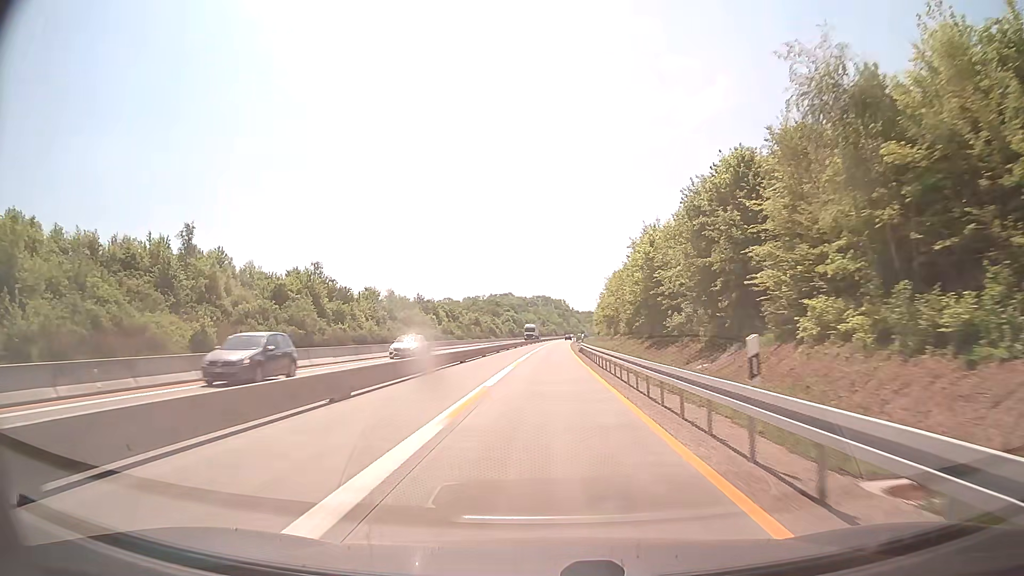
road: motorway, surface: concrete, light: Day
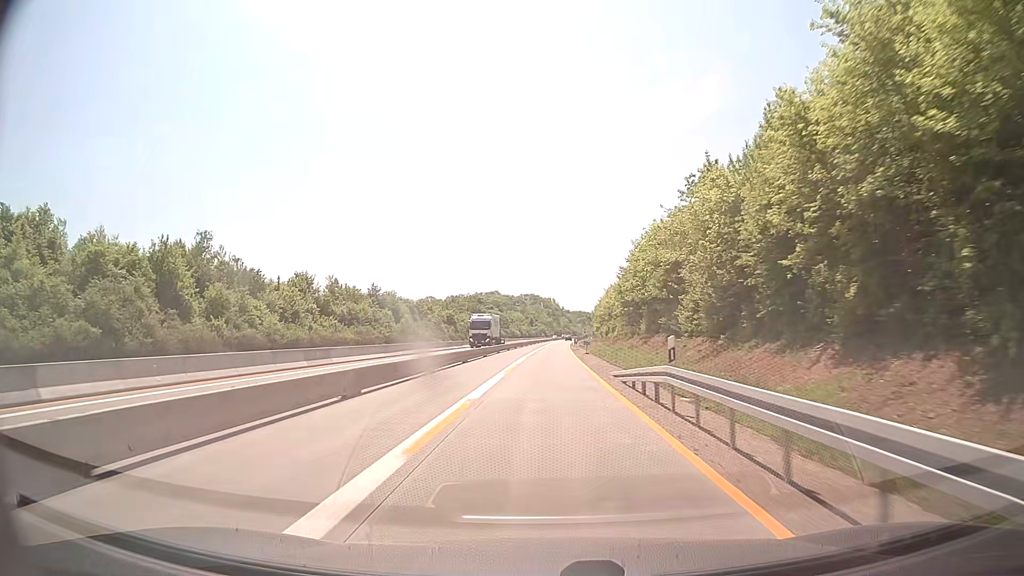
(+0.3, +39.2) m; +1°
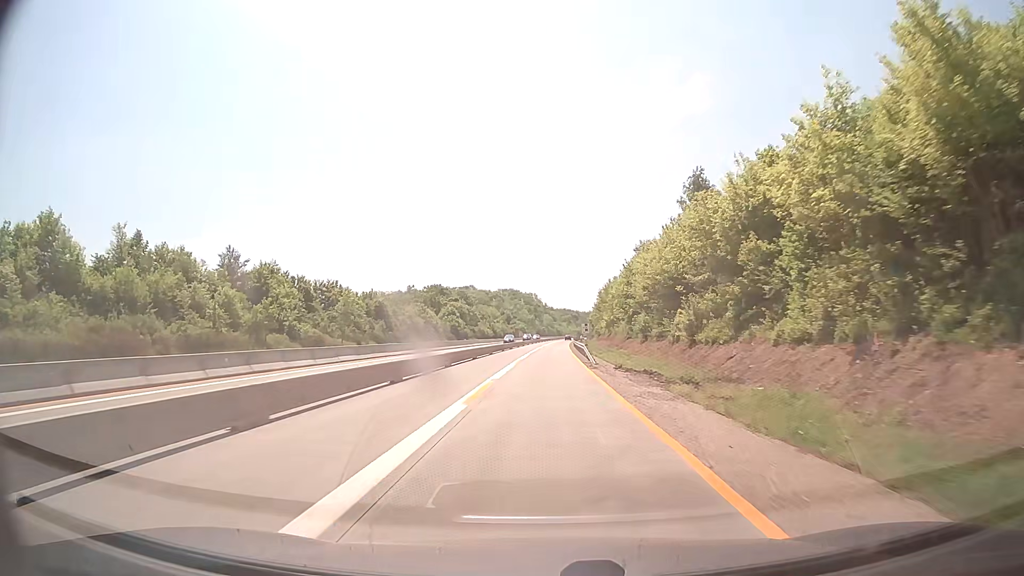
(+1.0, +65.3) m; +1°
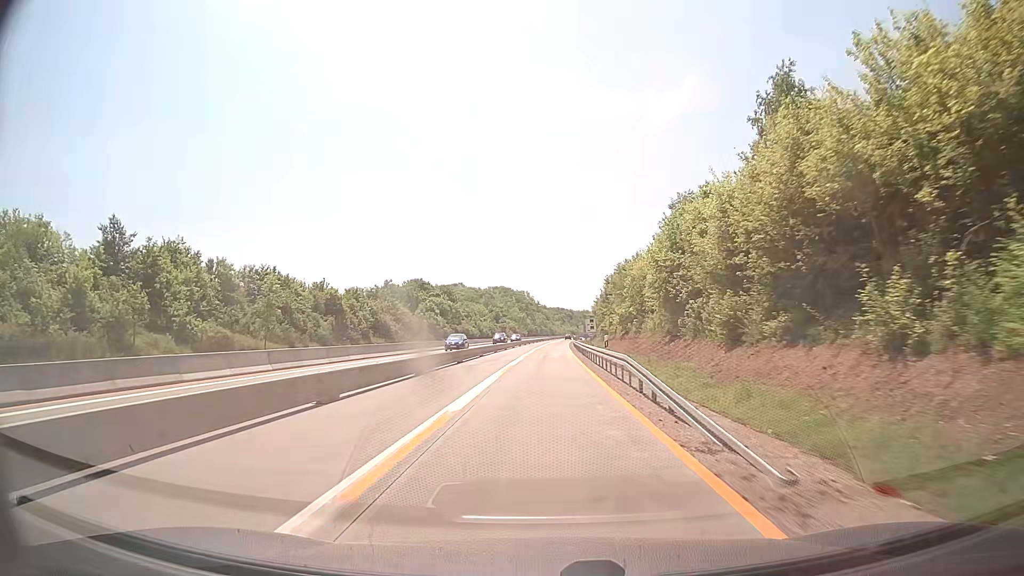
(+0.3, +26.1) m; +1°
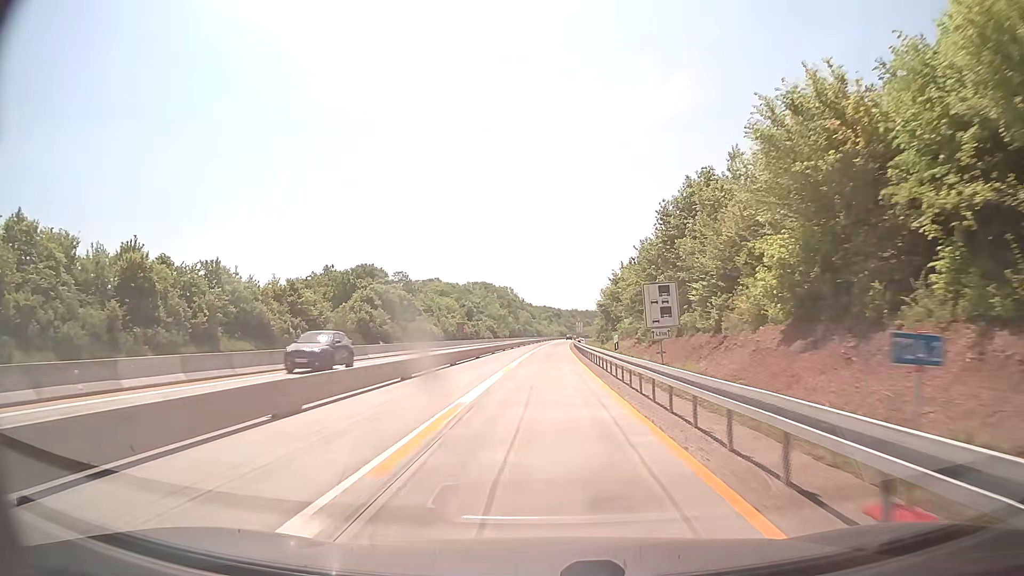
(+0.5, +52.3) m; +1°
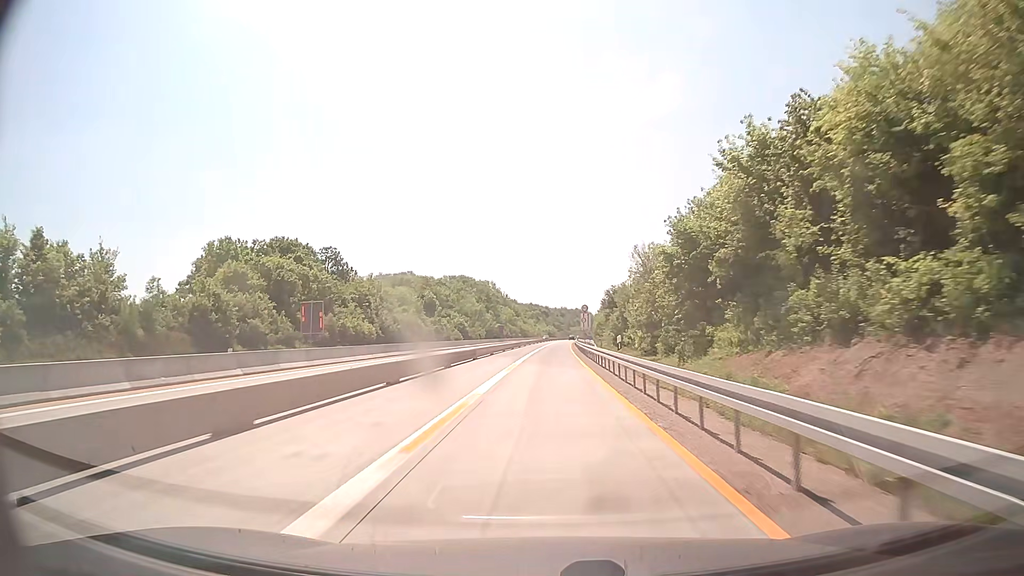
(+0.6, +52.3) m; +1°
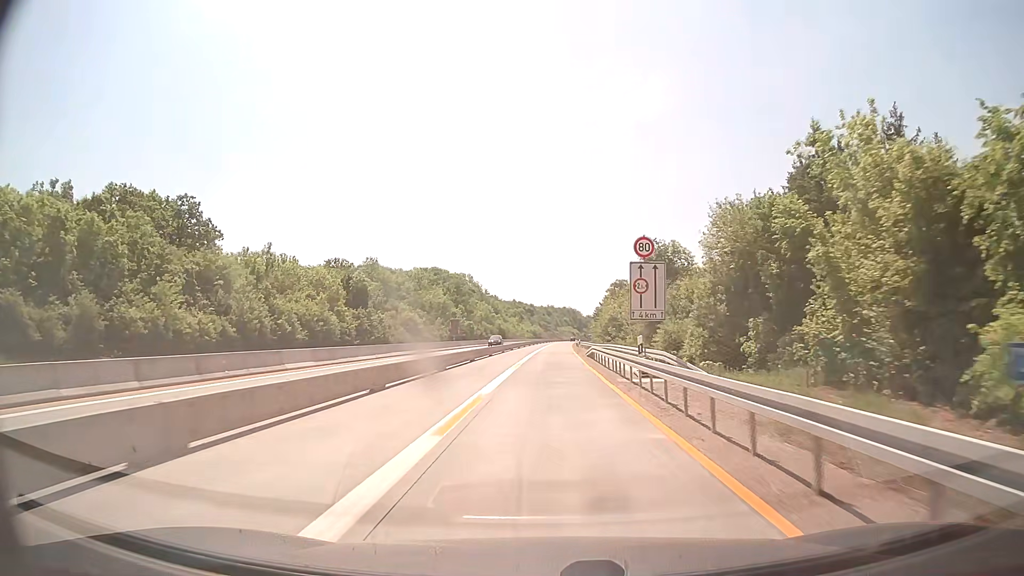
(+0.5, +52.3) m; +1°
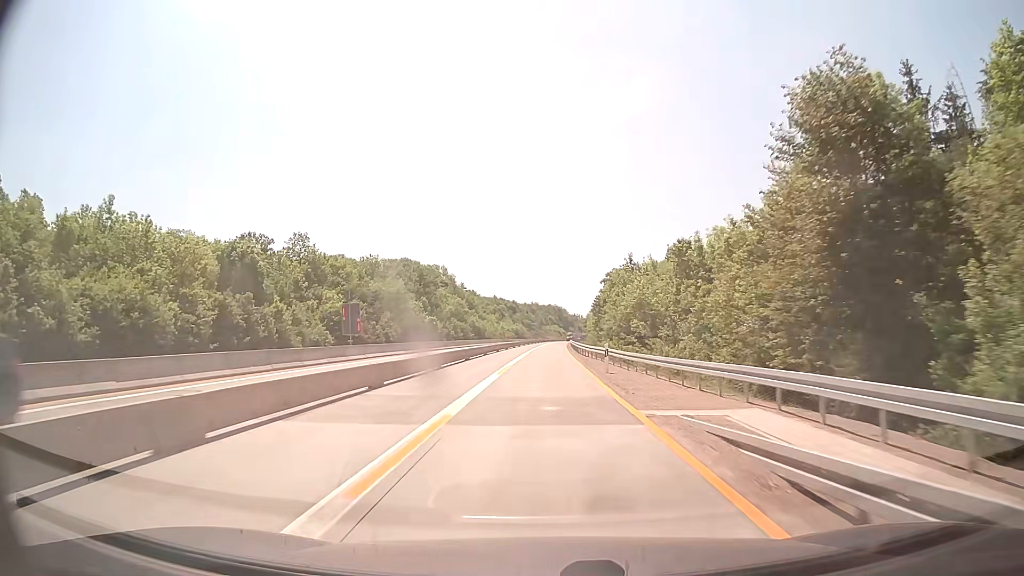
(+0.5, +39.2) m; +1°
(0, +10) (0, +20) (0, +30) (0, +40) (0, +50) (+1, +60) (+1, +70) (+1, +80) (+1, +90) (+2, +100) m
